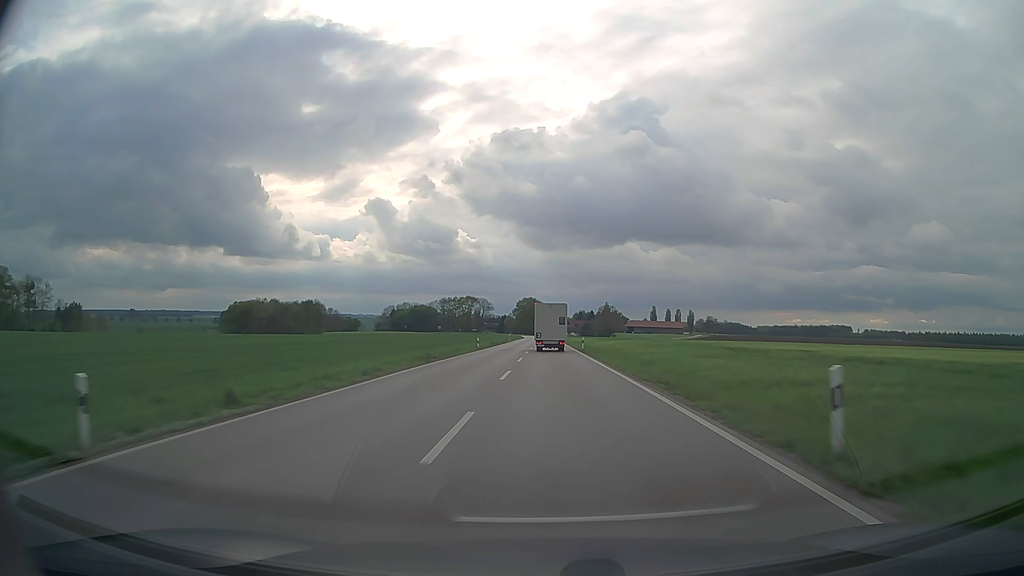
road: secondary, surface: asphalt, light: Day
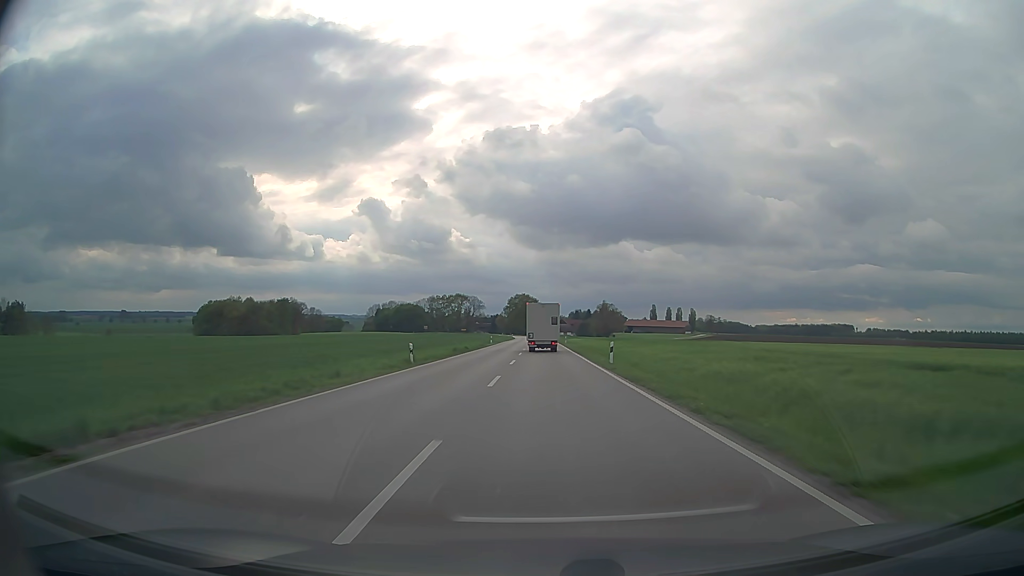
(+0.1, +27.1) m; +1°
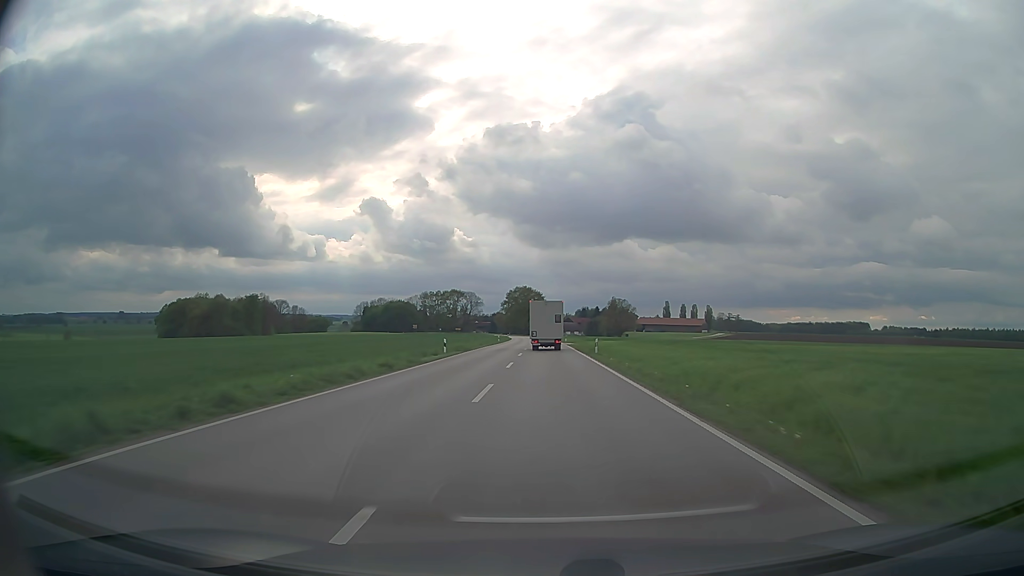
(-0.2, +40.5) m; 0°
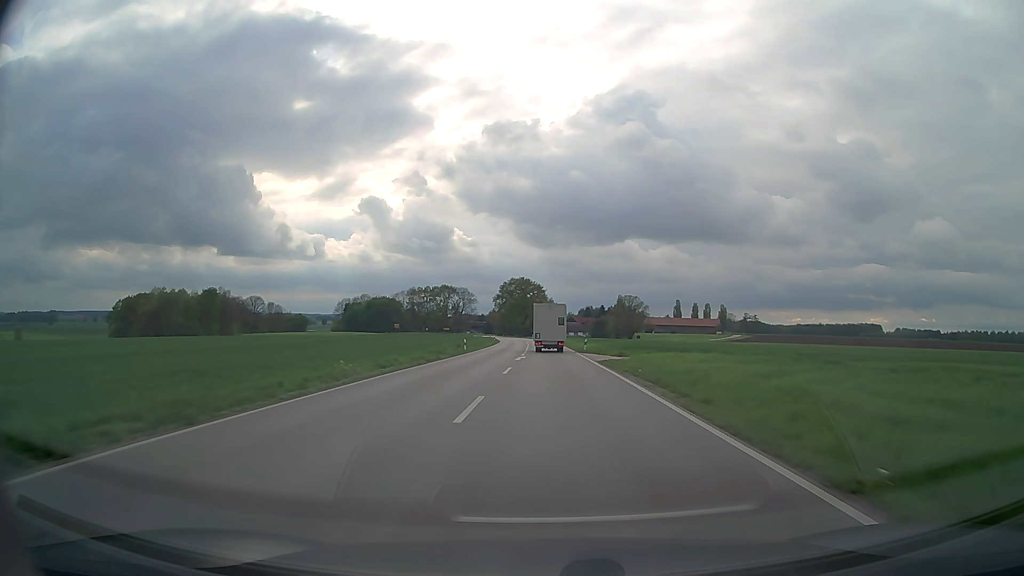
(0.0, +39.0) m; 0°
(0, +10) (0, +20) (0, +30) (0, +40) (0, +50) (0, +60) (0, +70) (0, +80) (-1, +90) (-1, +100) m
